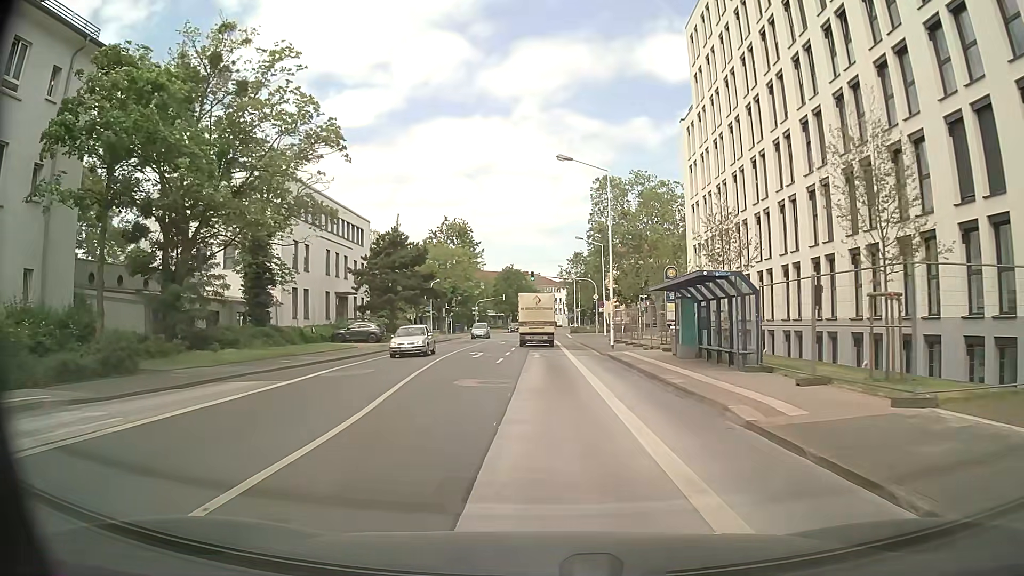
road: secondary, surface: asphalt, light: Day
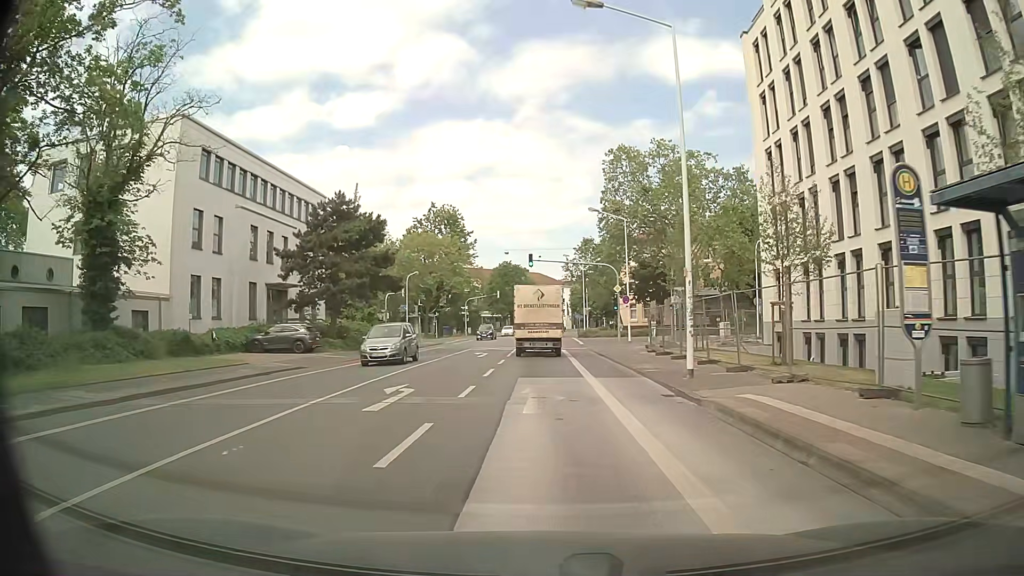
(0.0, +17.3) m; 0°
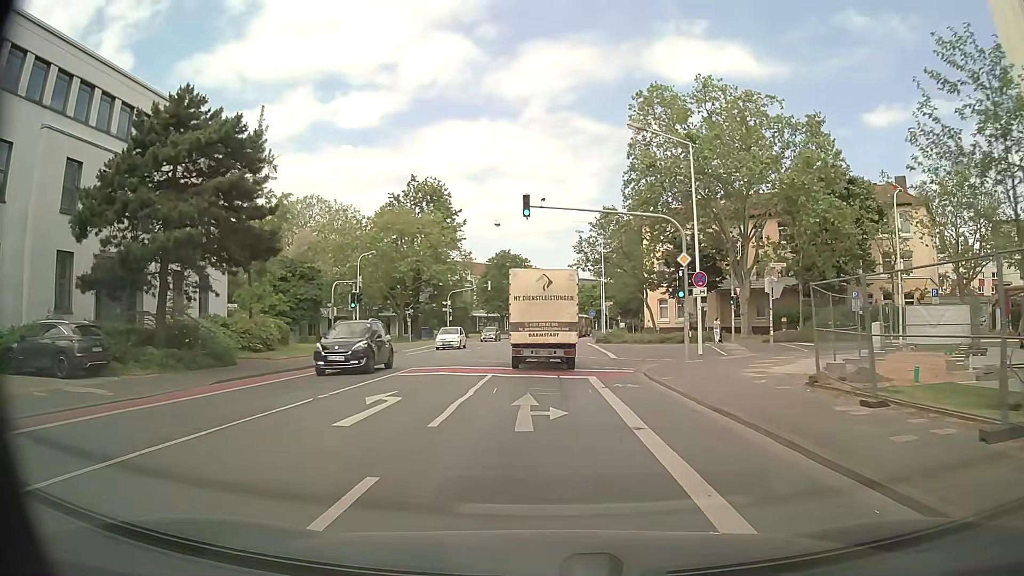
(-0.2, +21.1) m; 0°
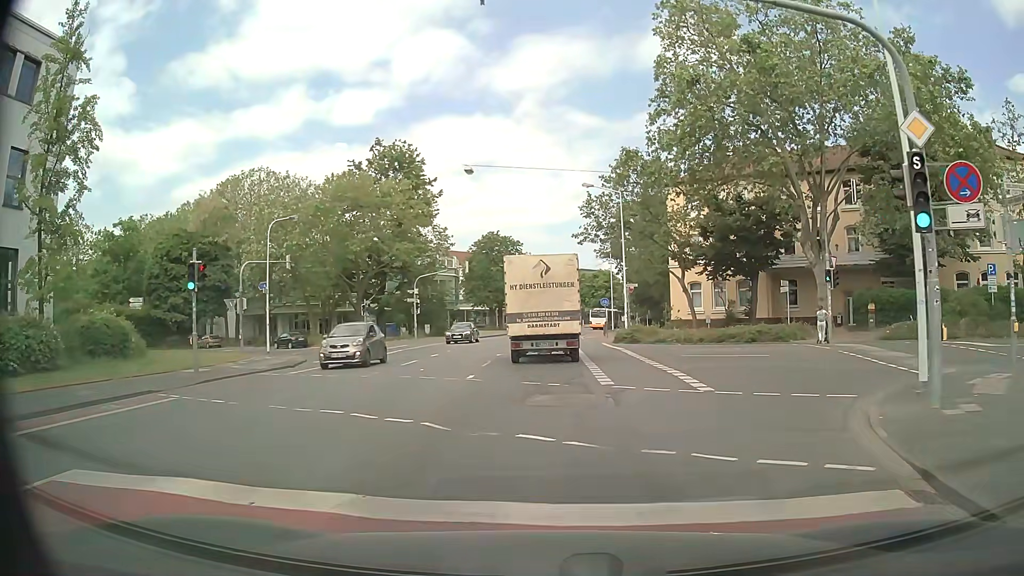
(-0.1, +17.0) m; +1°
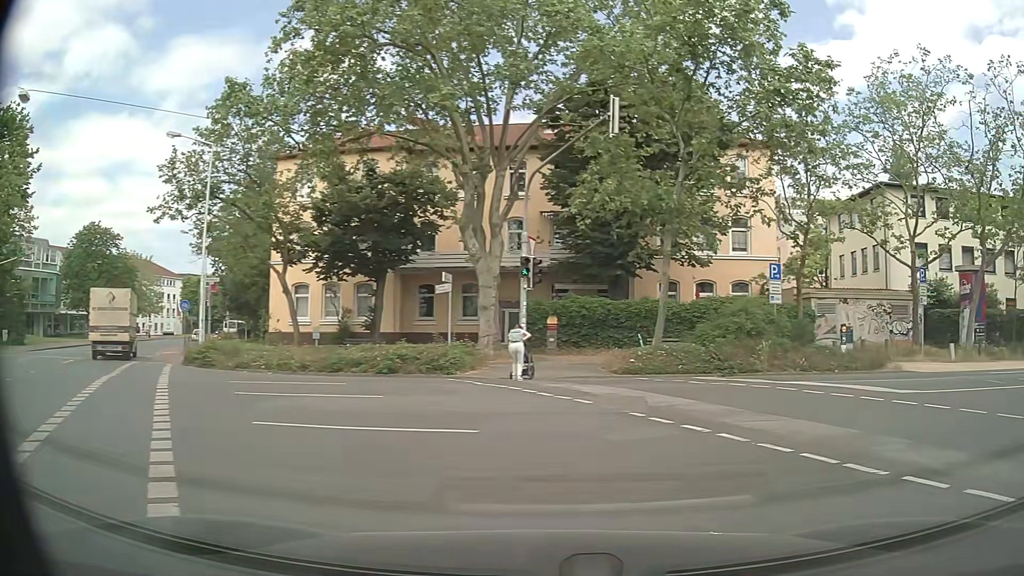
(+1.6, +12.5) m; +32°
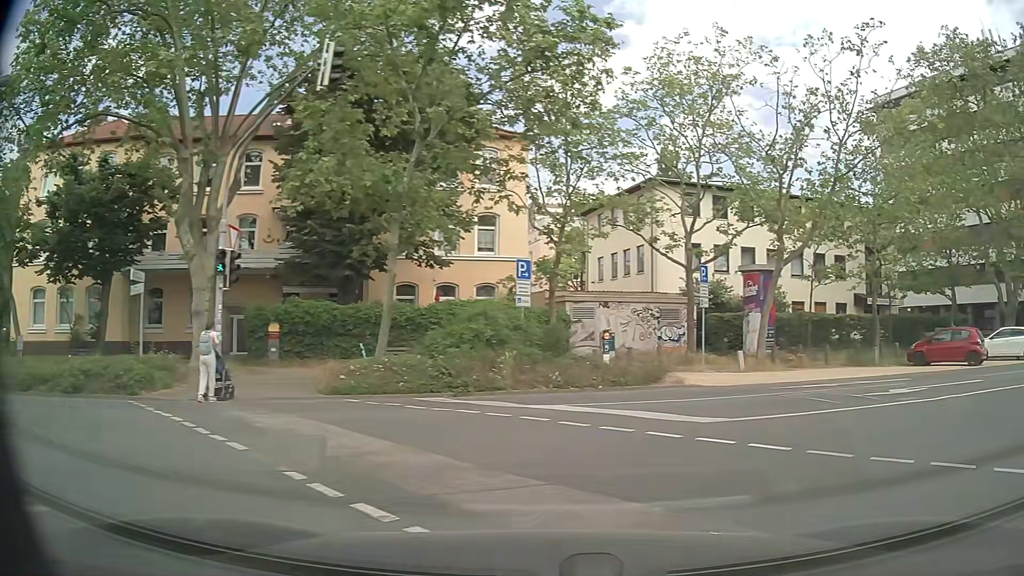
(+0.6, +3.5) m; +21°
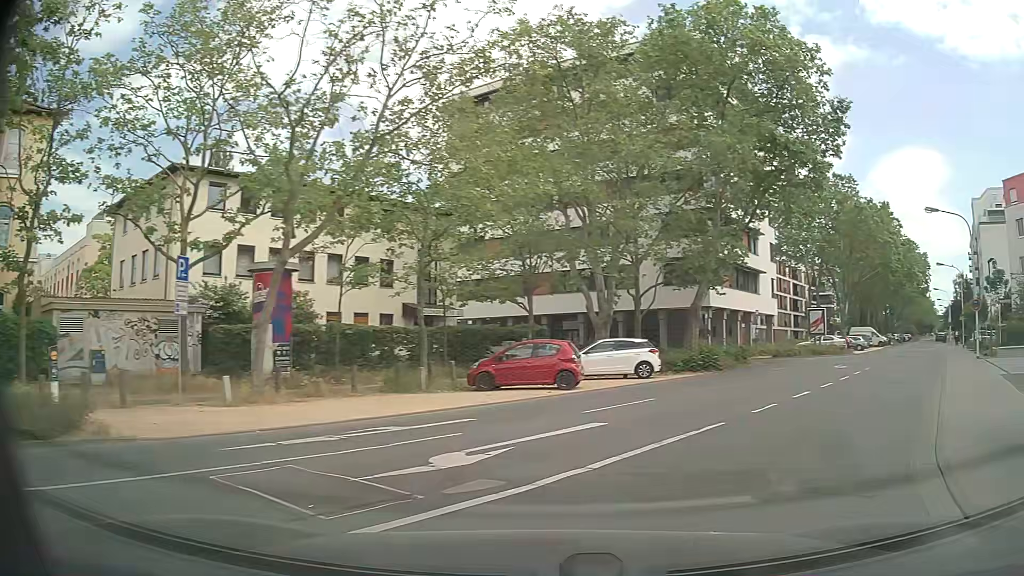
(+2.3, +6.4) m; +37°
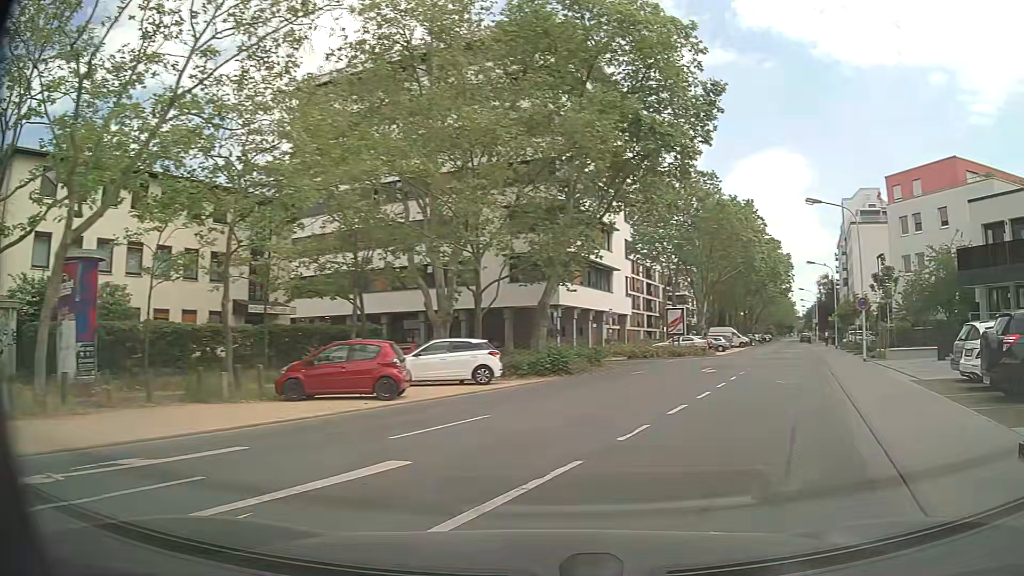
(+0.3, +3.2) m; +12°
(+2, +10) (+6, +19) (+10, +28) (+15, +37) (+18, +46) (+22, +55) (+26, +65) (+30, +74) (+34, +83) (+37, +93) m
